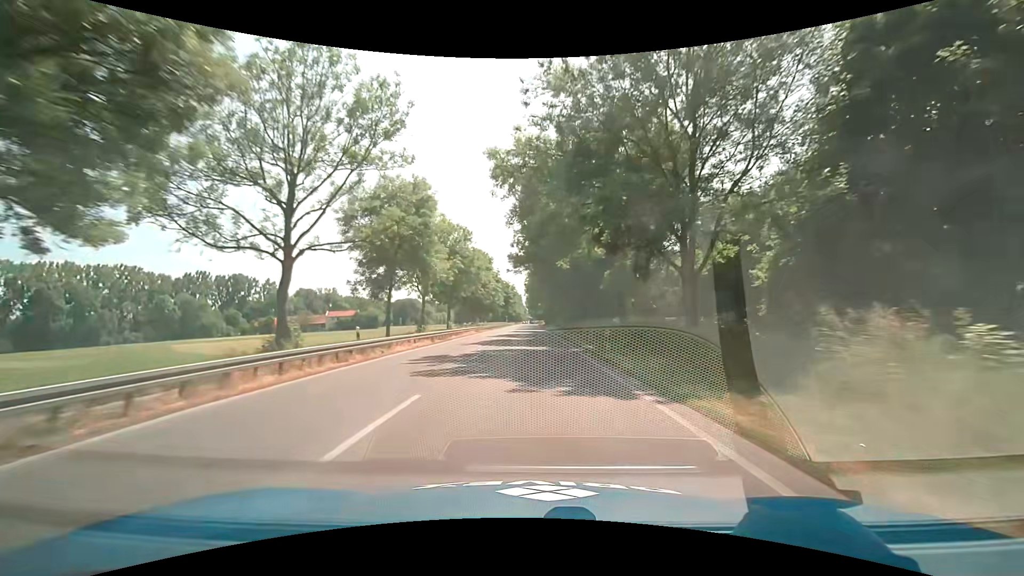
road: secondary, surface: asphalt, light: Day
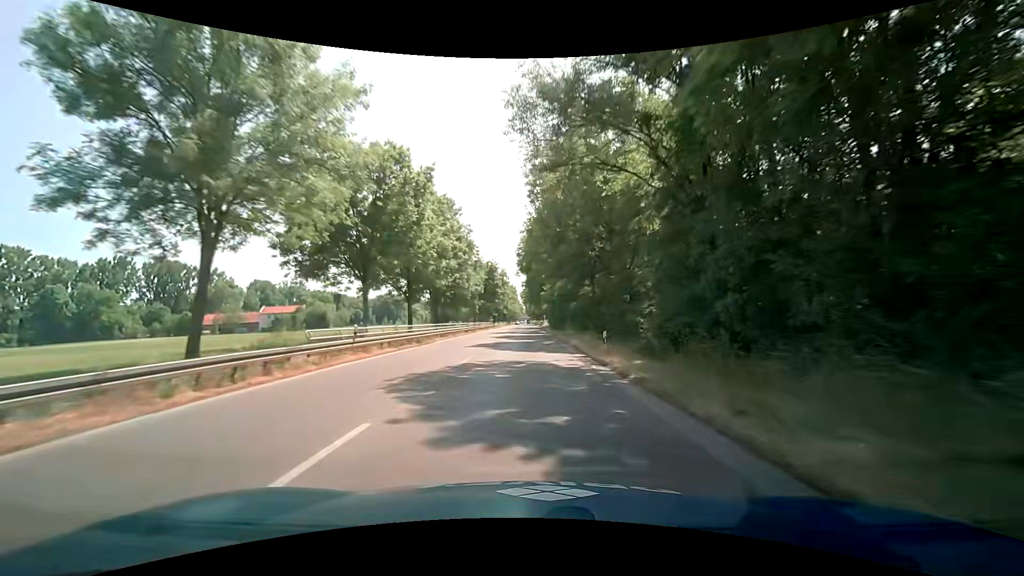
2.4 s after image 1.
(+0.3, +50.2) m; +1°
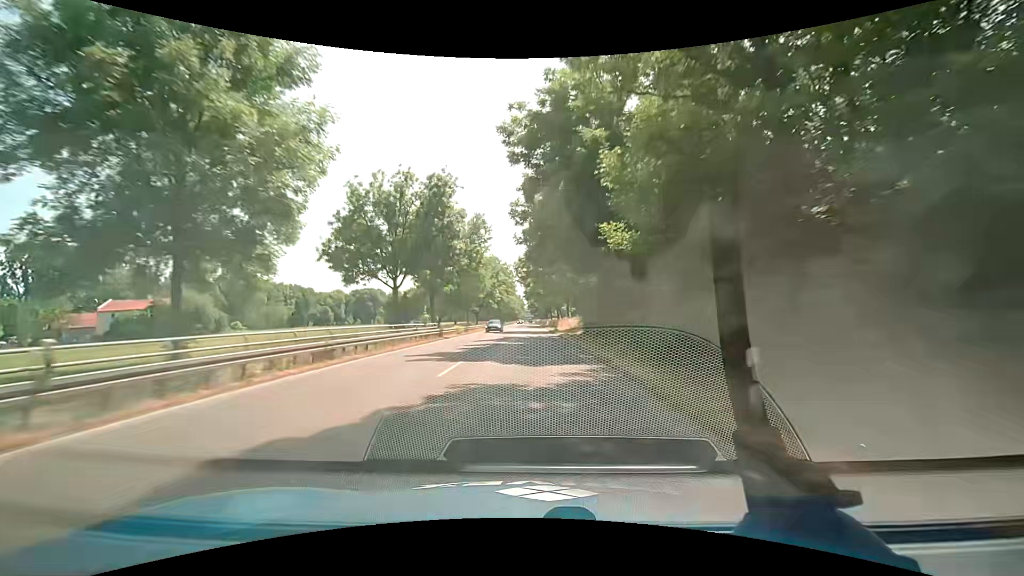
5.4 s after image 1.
(-0.2, +62.6) m; -1°
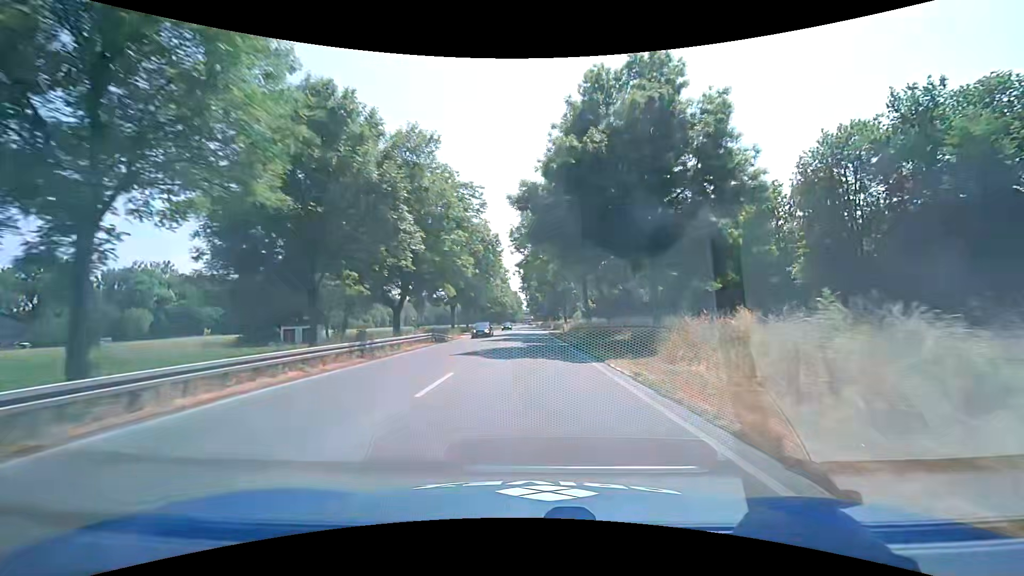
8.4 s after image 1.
(+0.3, +62.5) m; 0°
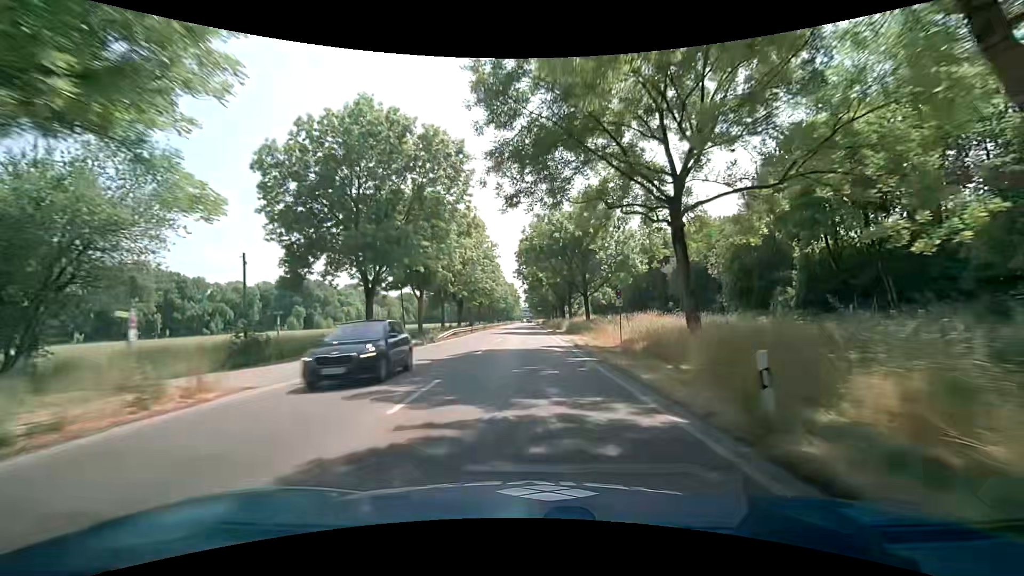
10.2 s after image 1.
(+0.1, +37.4) m; 0°
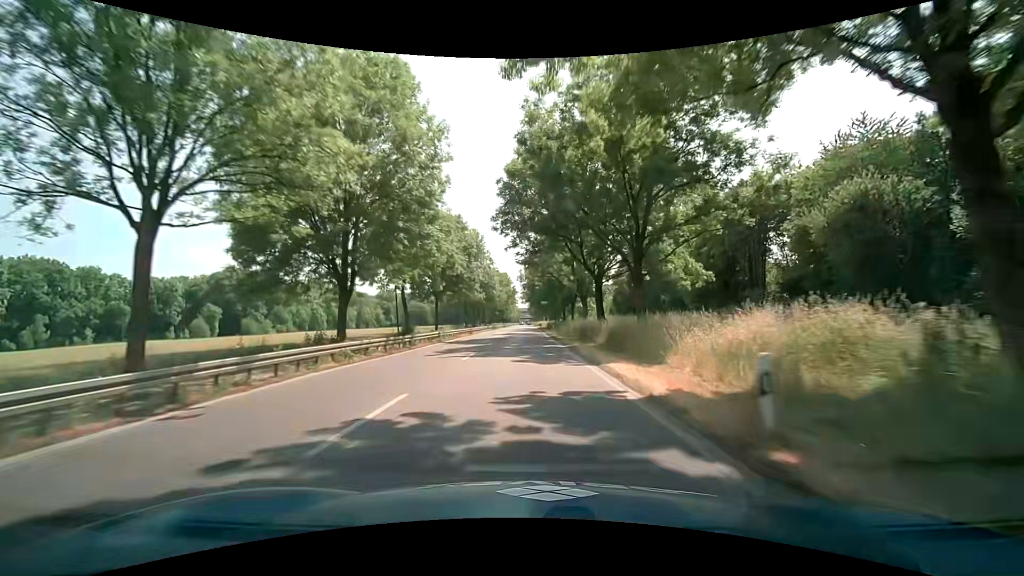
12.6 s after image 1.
(-0.1, +50.0) m; 0°
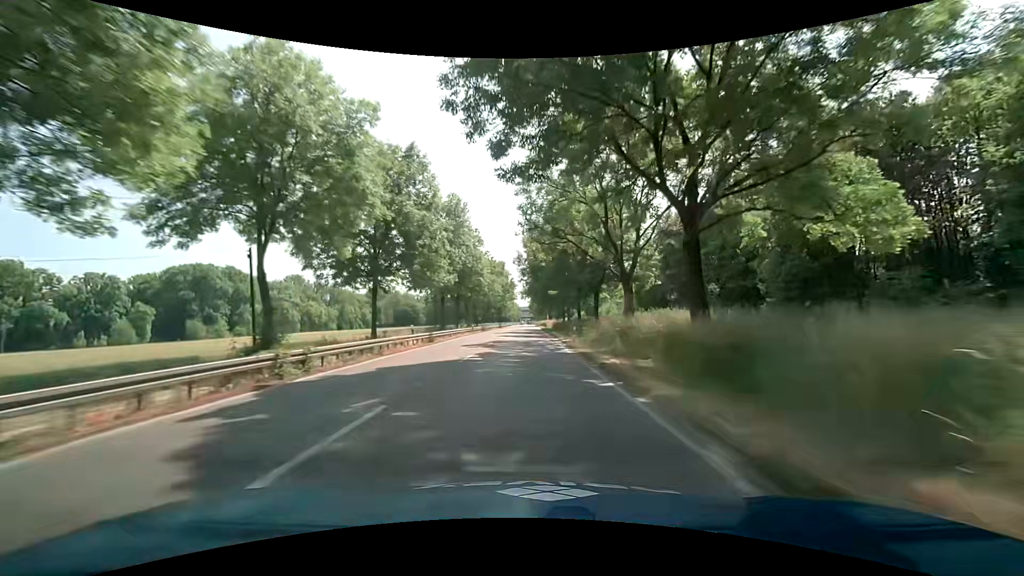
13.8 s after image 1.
(-0.1, +25.0) m; 0°
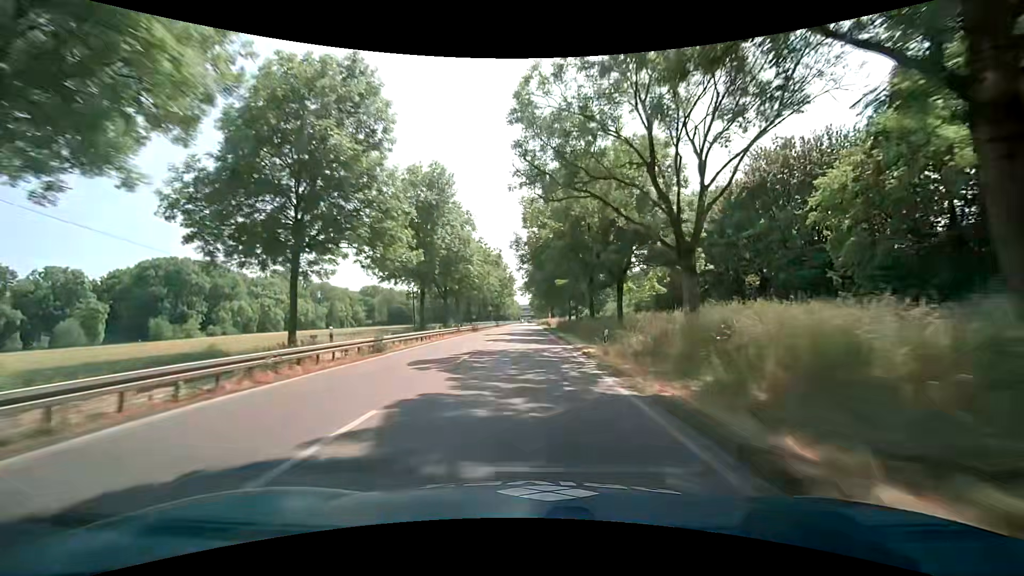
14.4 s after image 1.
(0.0, +12.5) m; 0°
(0, +10) (0, +20) (0, +30) (0, +40) (0, +50) (0, +60) (0, +70) (0, +80) (0, +90) (0, +100) m
